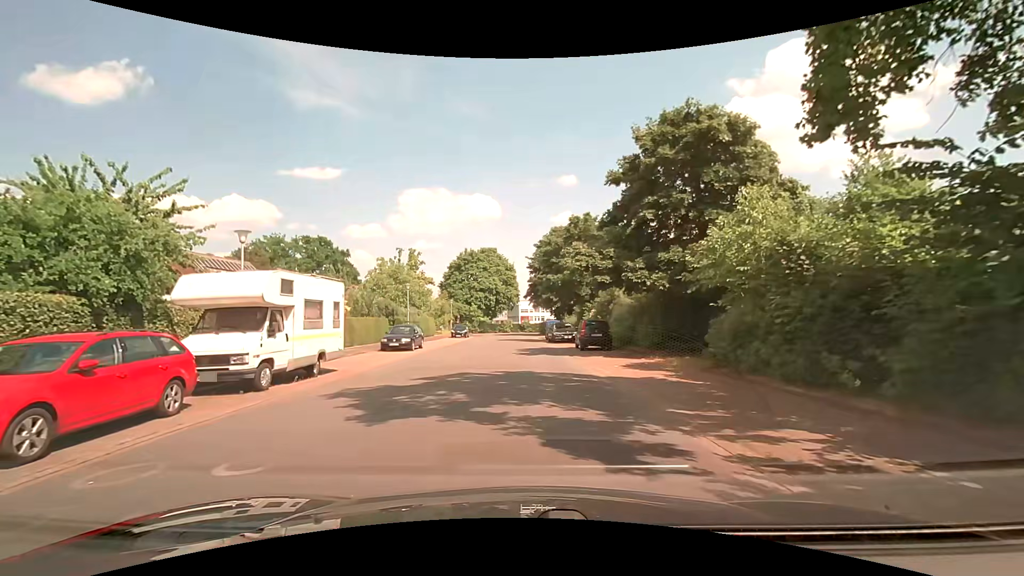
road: residential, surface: paved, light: Day
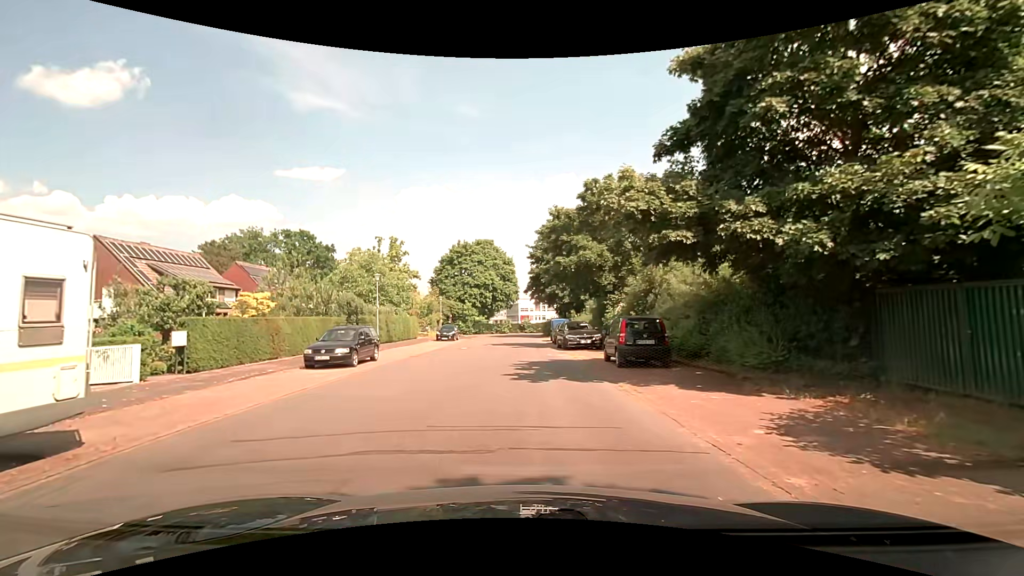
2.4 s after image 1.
(-0.1, +9.5) m; 0°
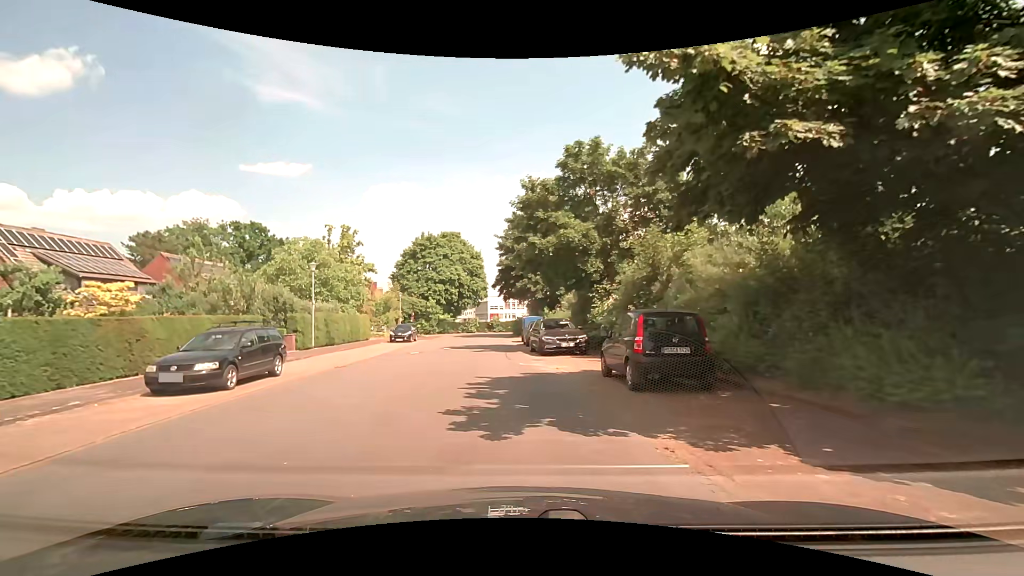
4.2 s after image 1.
(+0.1, +5.6) m; +3°
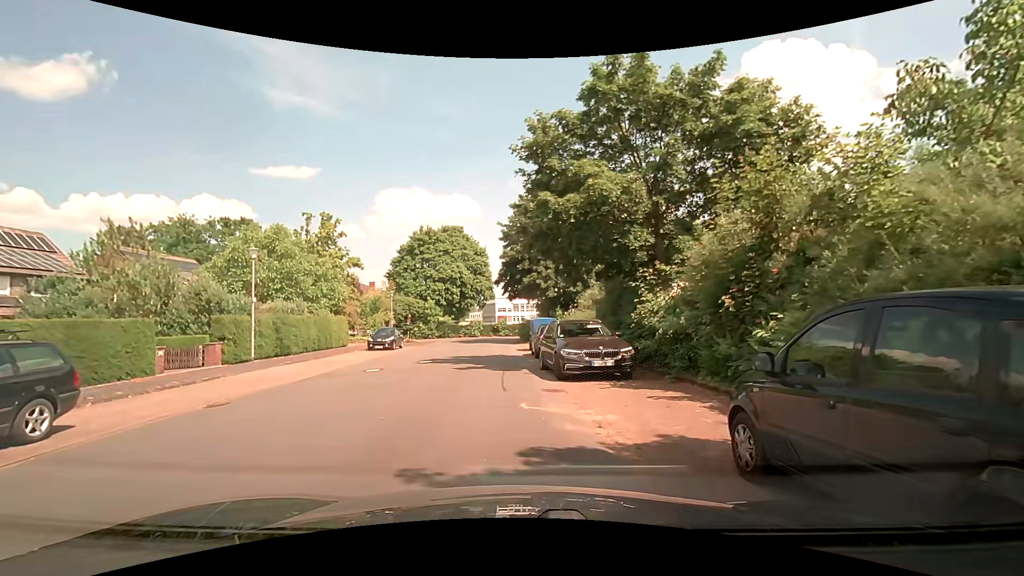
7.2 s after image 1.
(0.0, +7.3) m; +1°
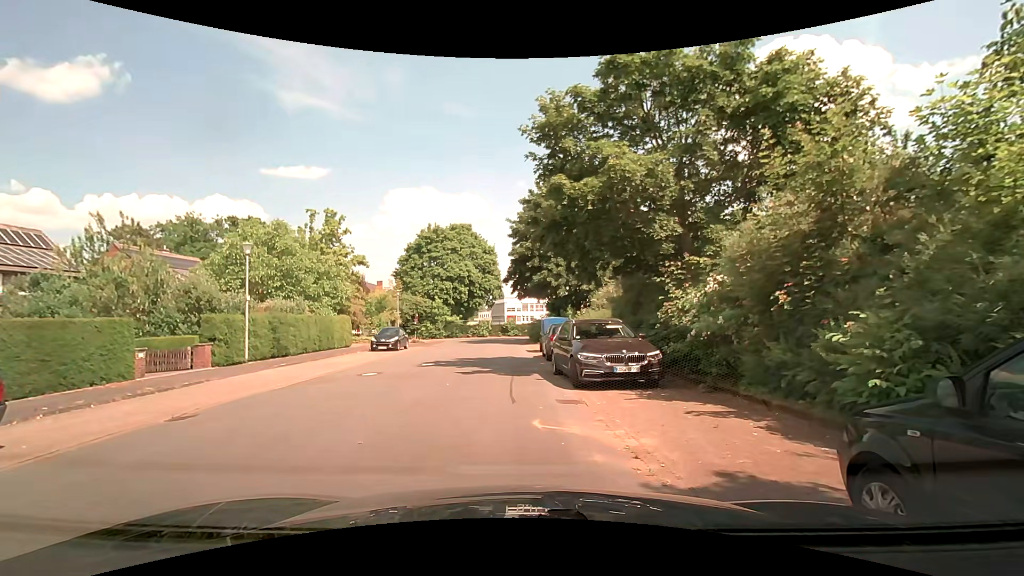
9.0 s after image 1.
(0.0, +1.4) m; 0°
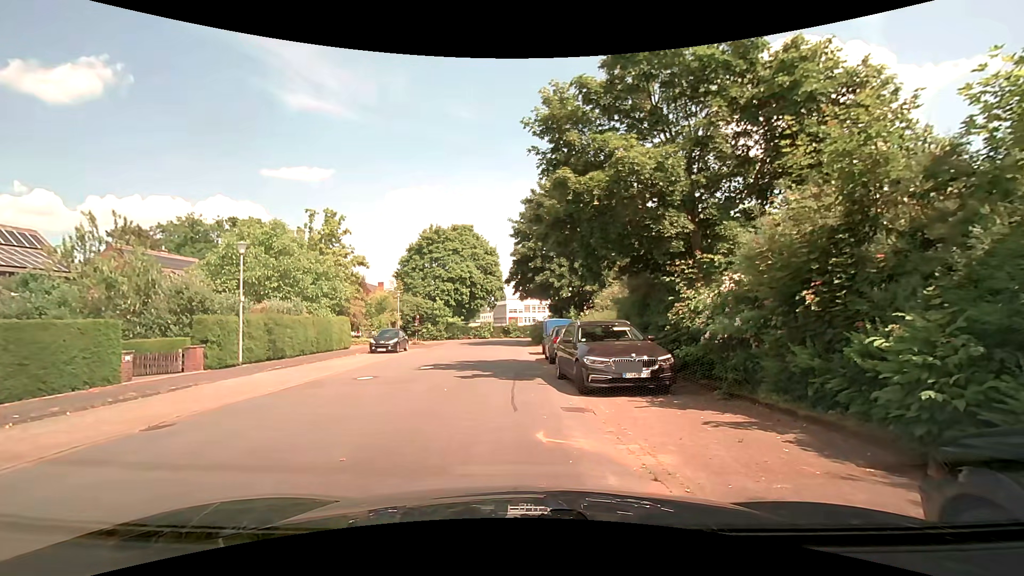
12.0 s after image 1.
(0.0, +0.7) m; 0°
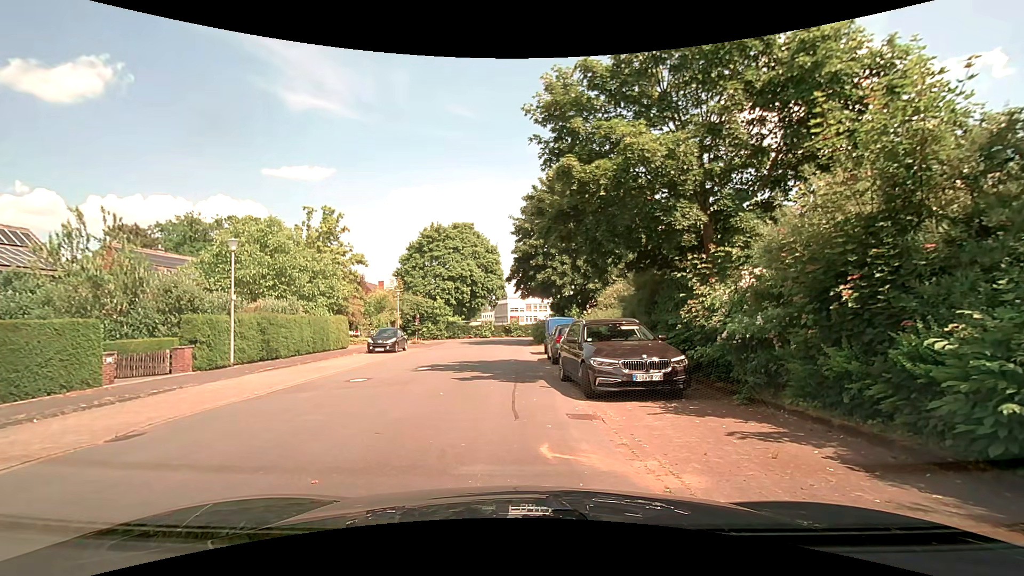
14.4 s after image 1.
(0.0, +0.7) m; 0°
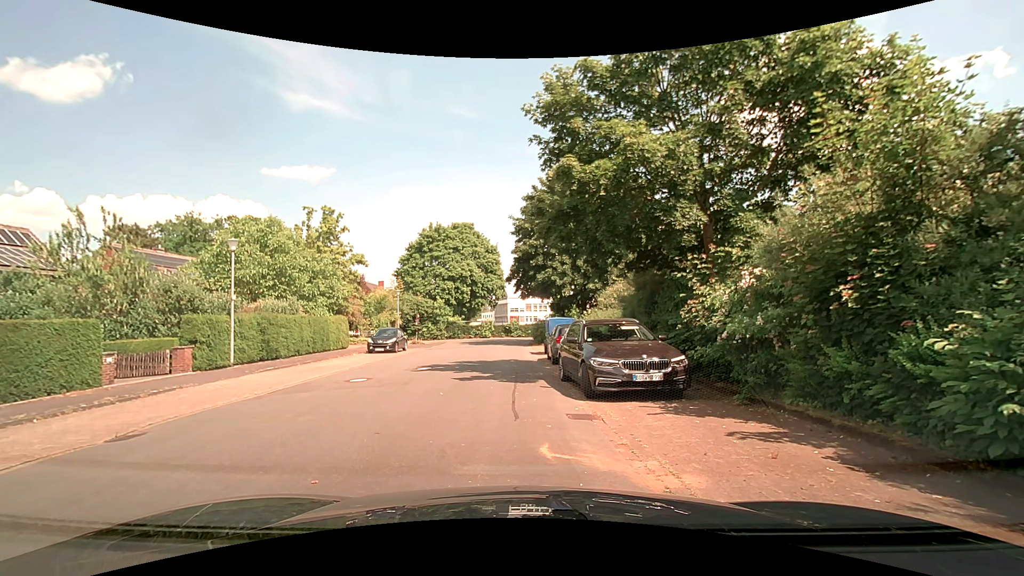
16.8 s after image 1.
(0.0, +0.1) m; 0°
